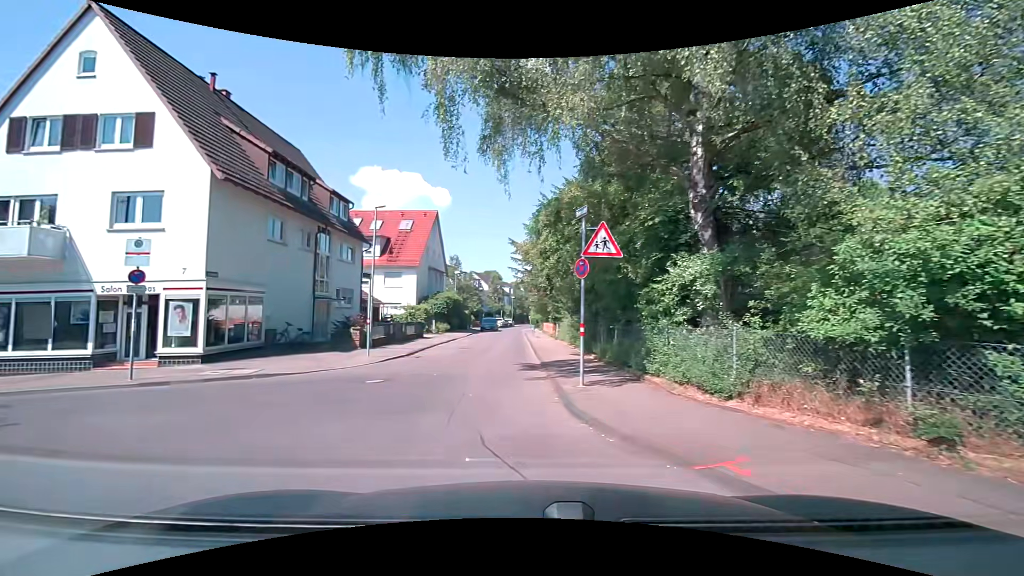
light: Day
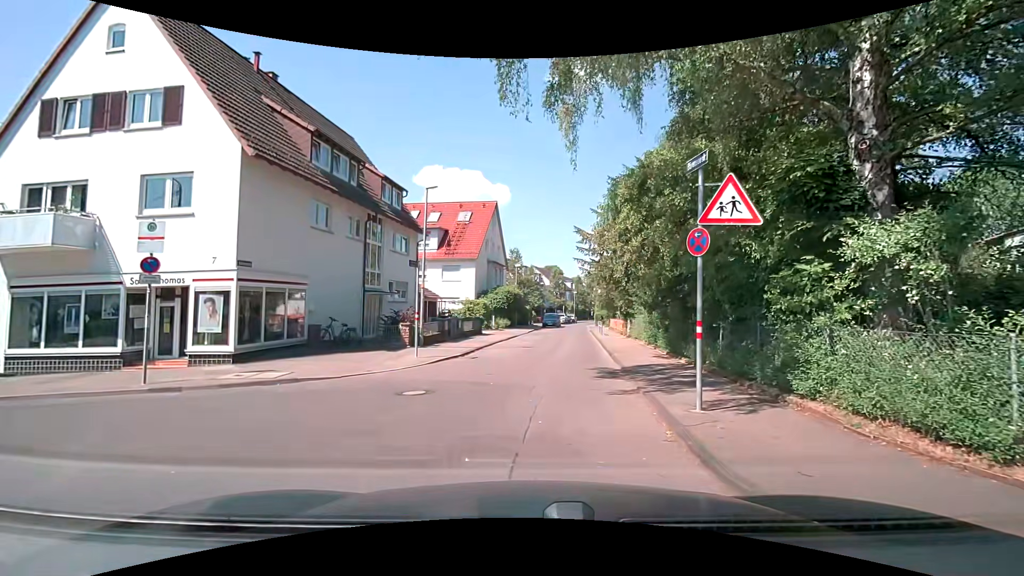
(-0.1, +2.9) m; -5°
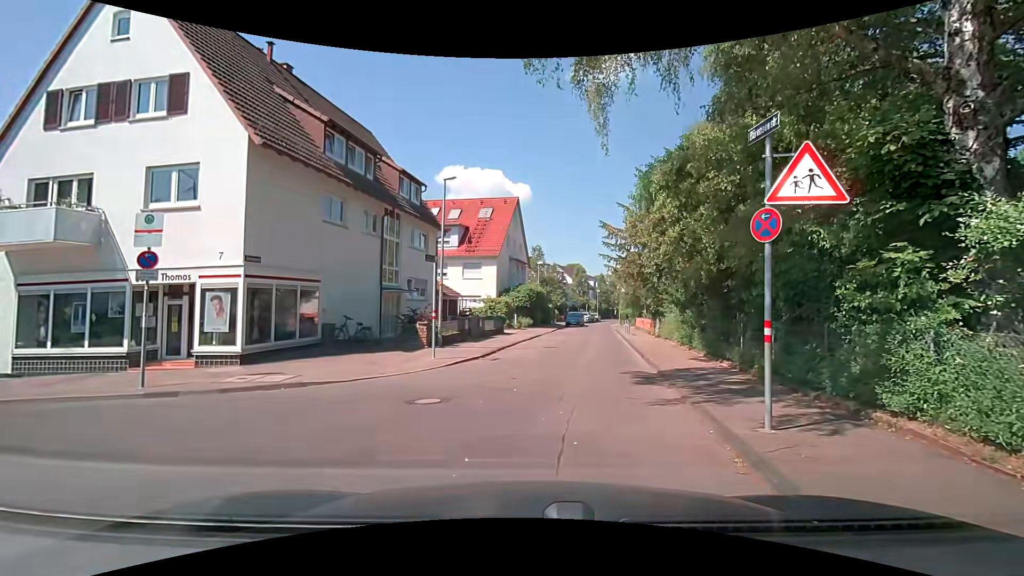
(0.0, +1.1) m; -2°
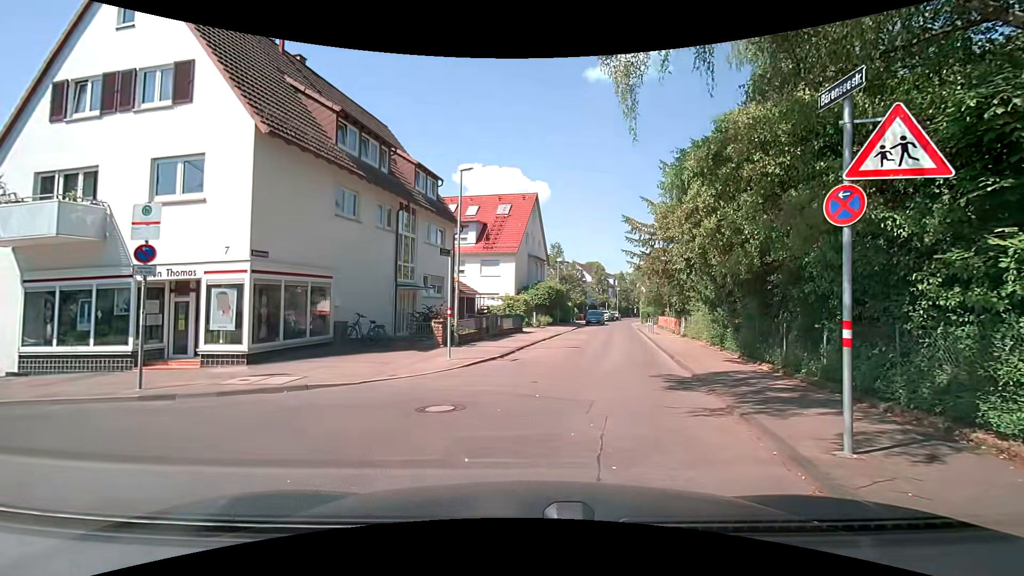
(0.0, +0.9) m; -1°
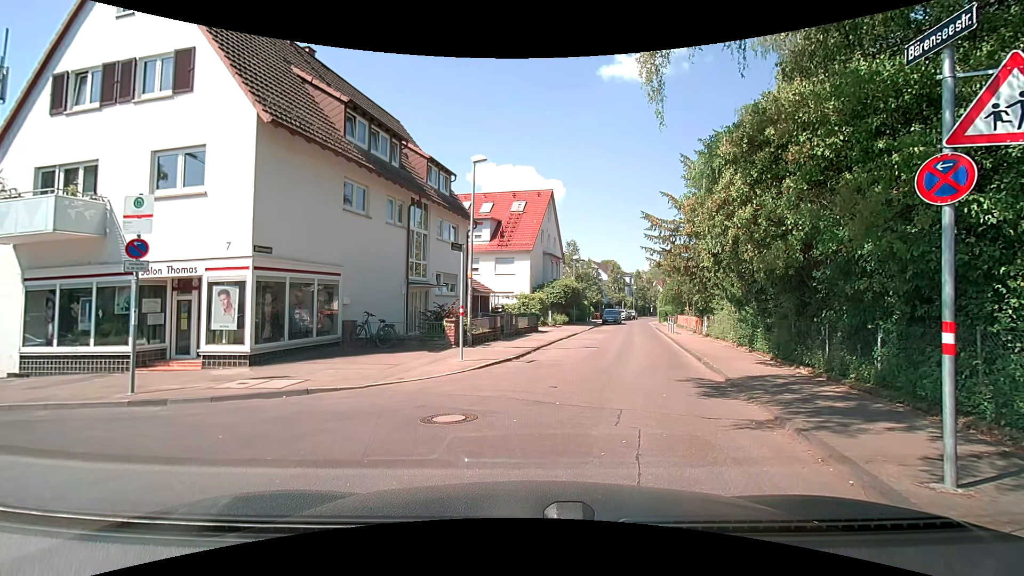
(0.0, +0.9) m; 0°
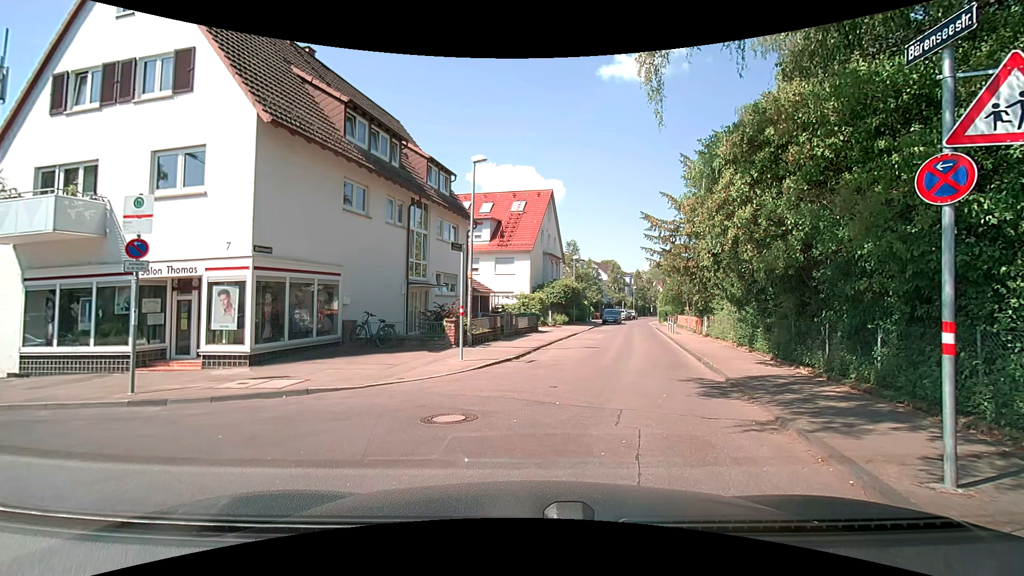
(0.0, 0.0) m; 0°
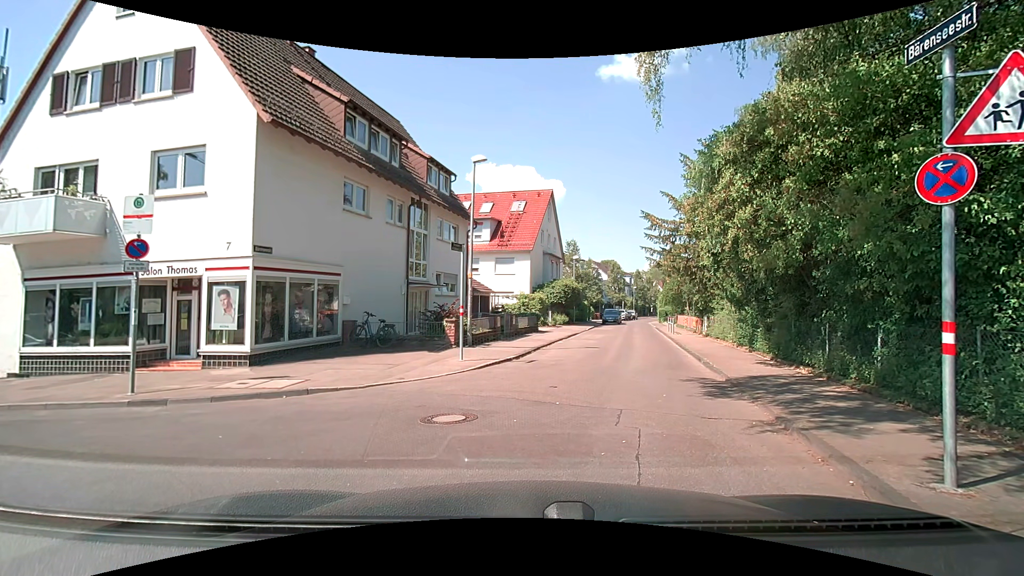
(0.0, 0.0) m; 0°
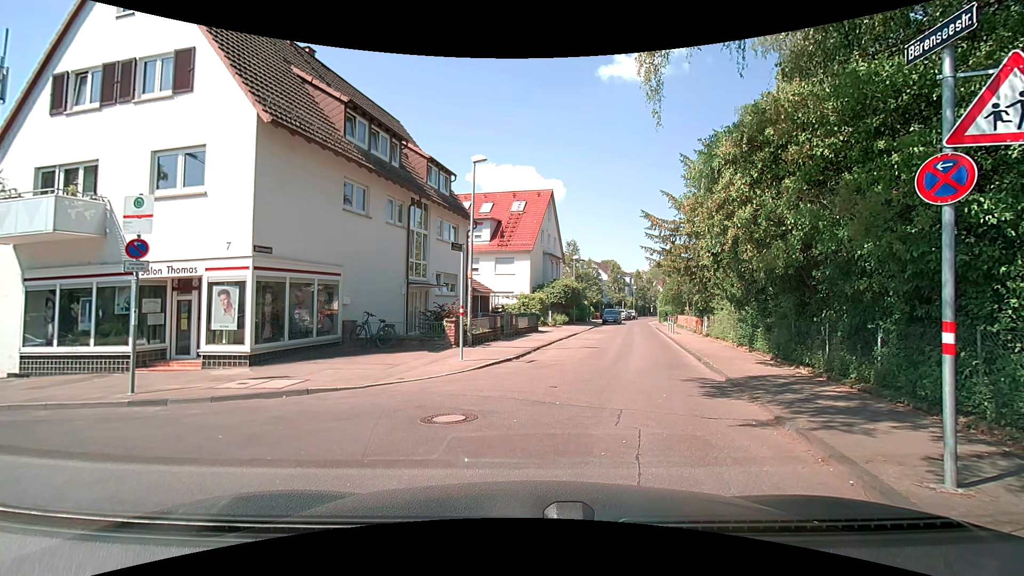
(0.0, 0.0) m; 0°
